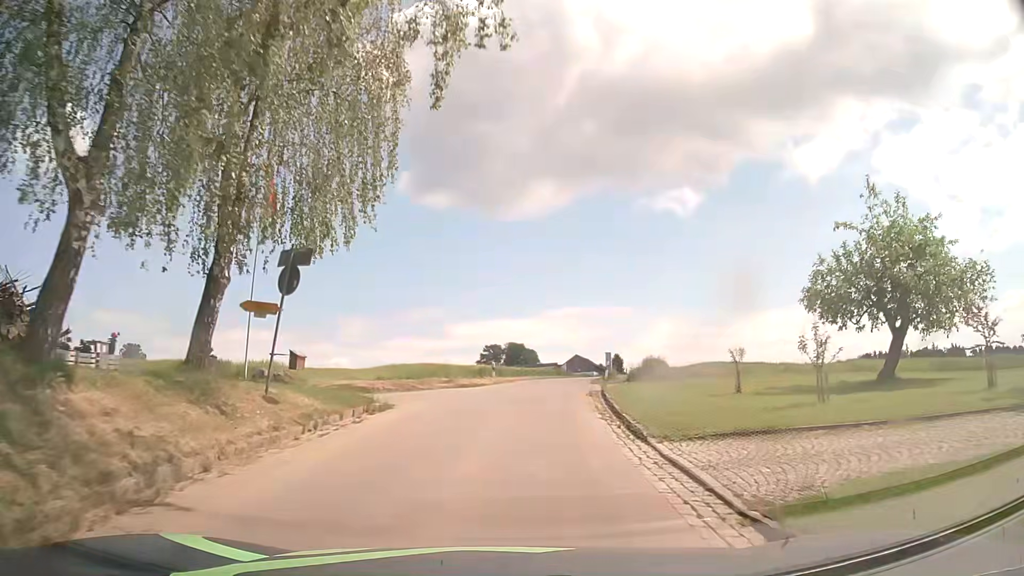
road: unclassified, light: Day
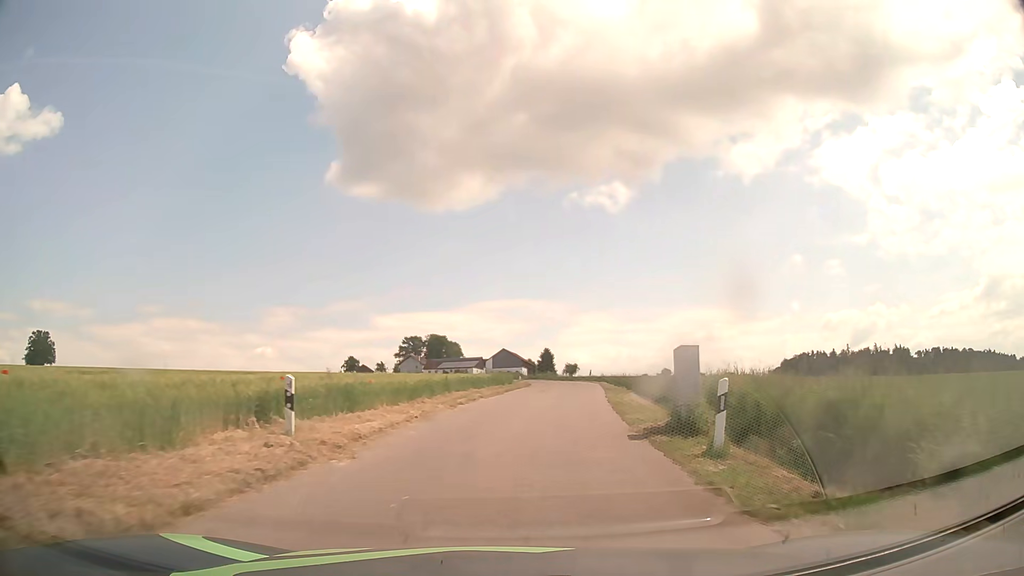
(+1.0, +26.5) m; +6°
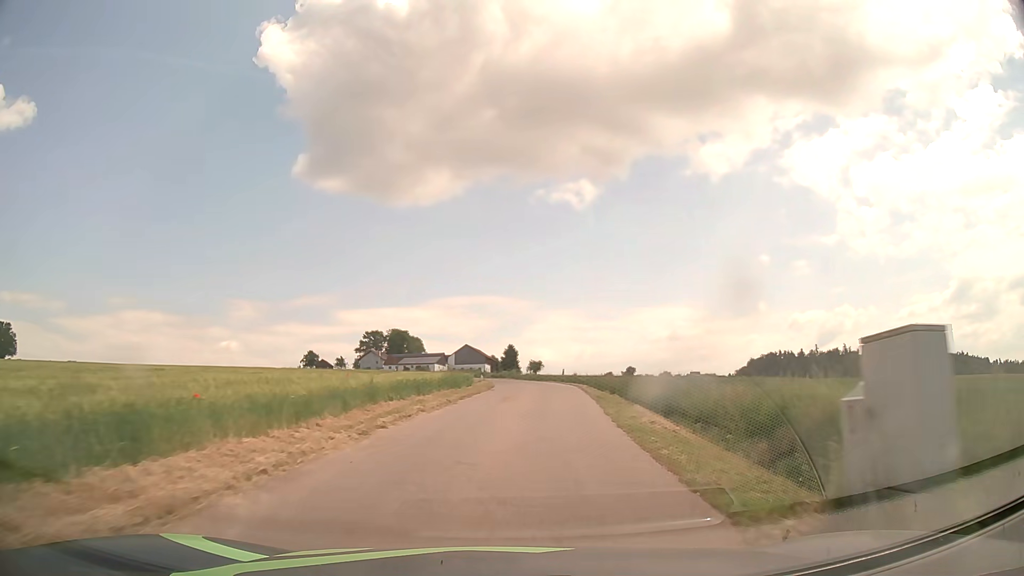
(+0.2, +7.7) m; +3°
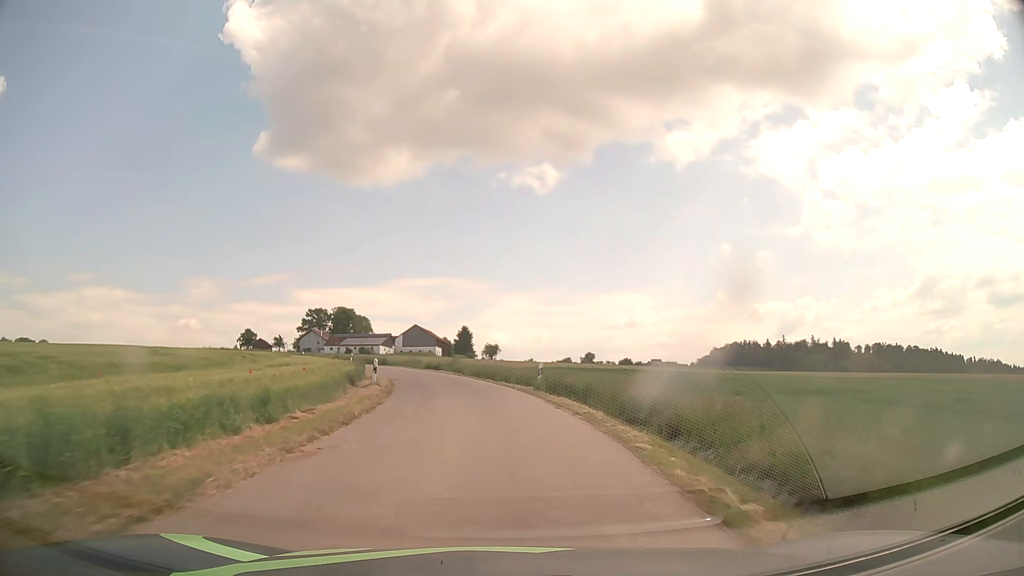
(+1.4, +24.7) m; +4°
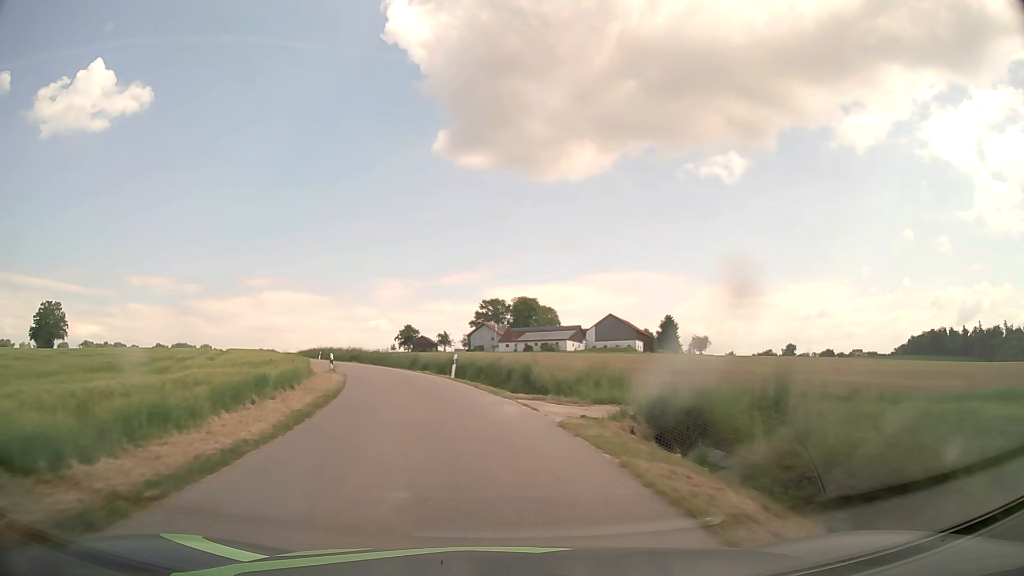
(-5.1, +43.4) m; -16°
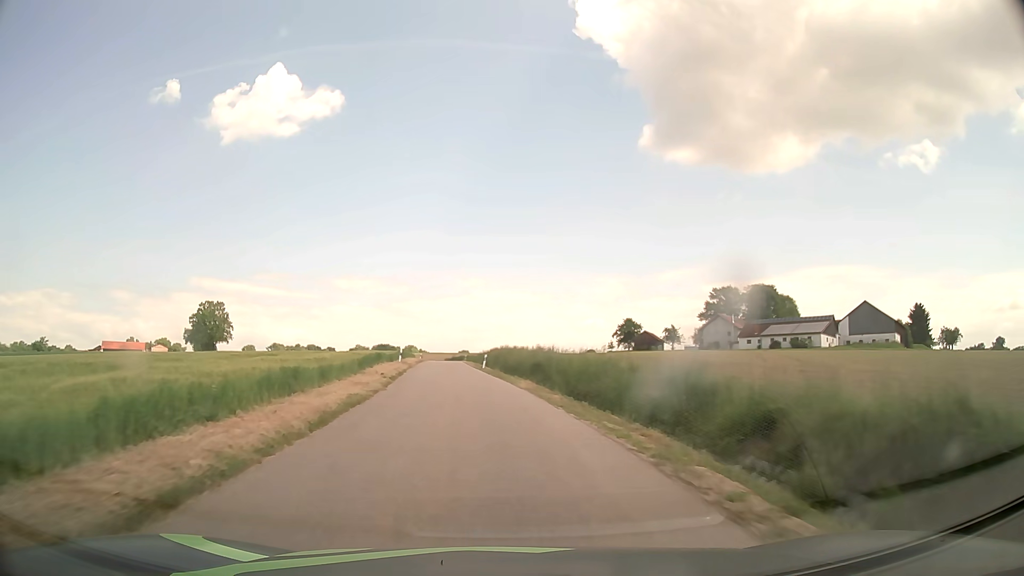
(-5.8, +35.3) m; -18°
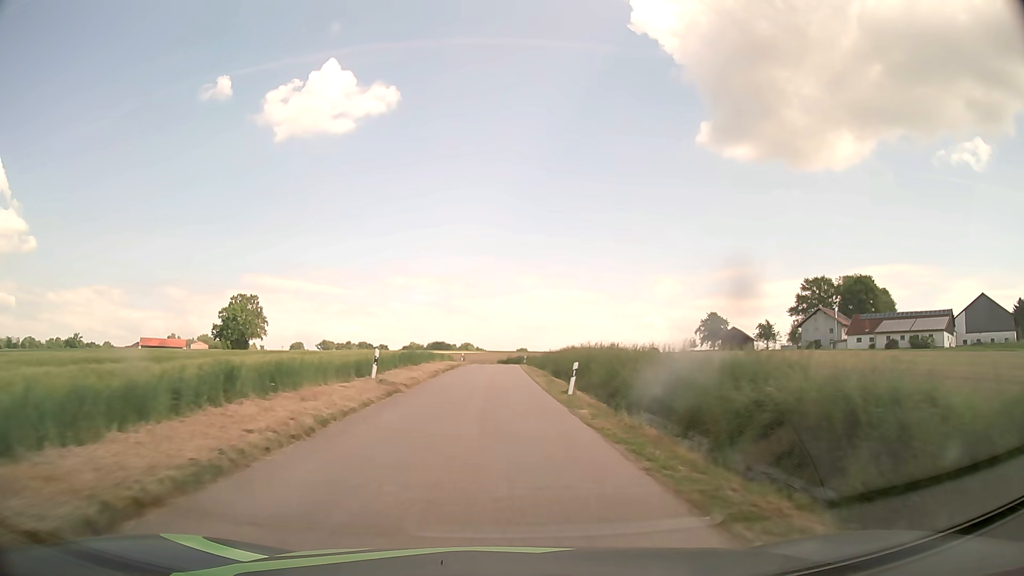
(-1.9, +27.2) m; -6°
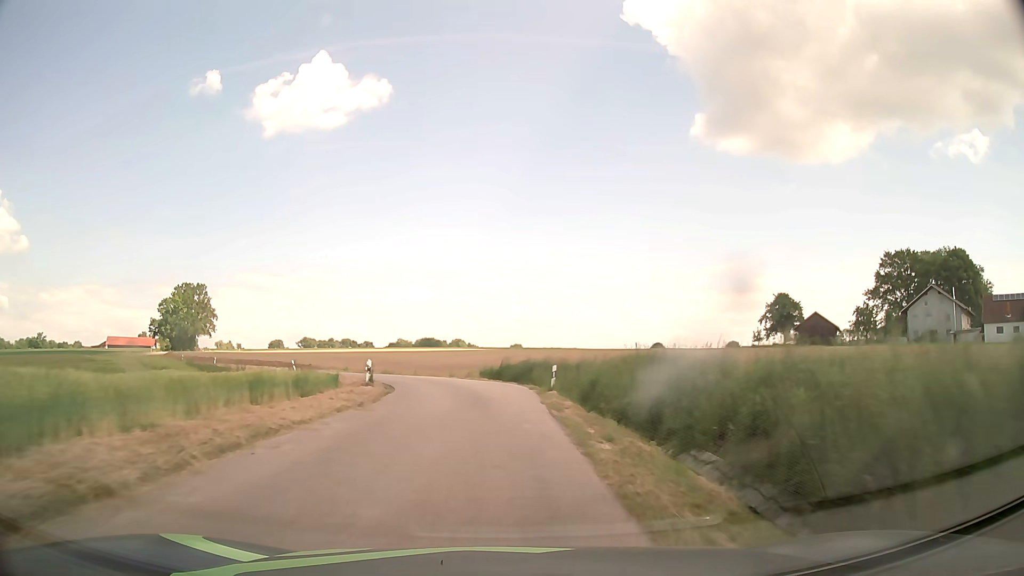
(+0.1, +45.9) m; +1°
(0, +10) (-1, +20) (-2, +30) (-5, +39) (-10, +48) (-15, +57) (-21, +65) (-27, +73) (-33, +81) (-40, +88) m
